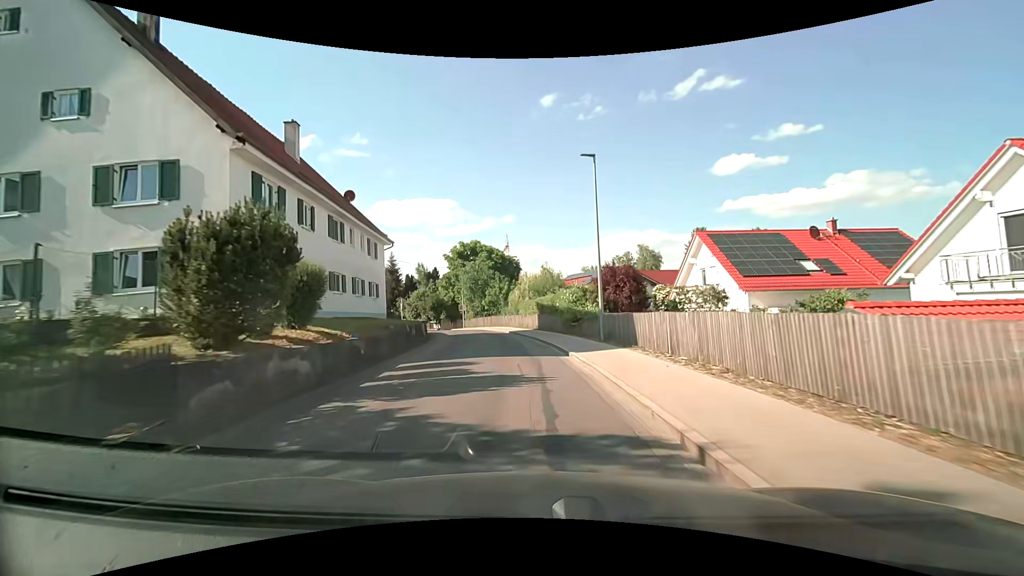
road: secondary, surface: asphalt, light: Day
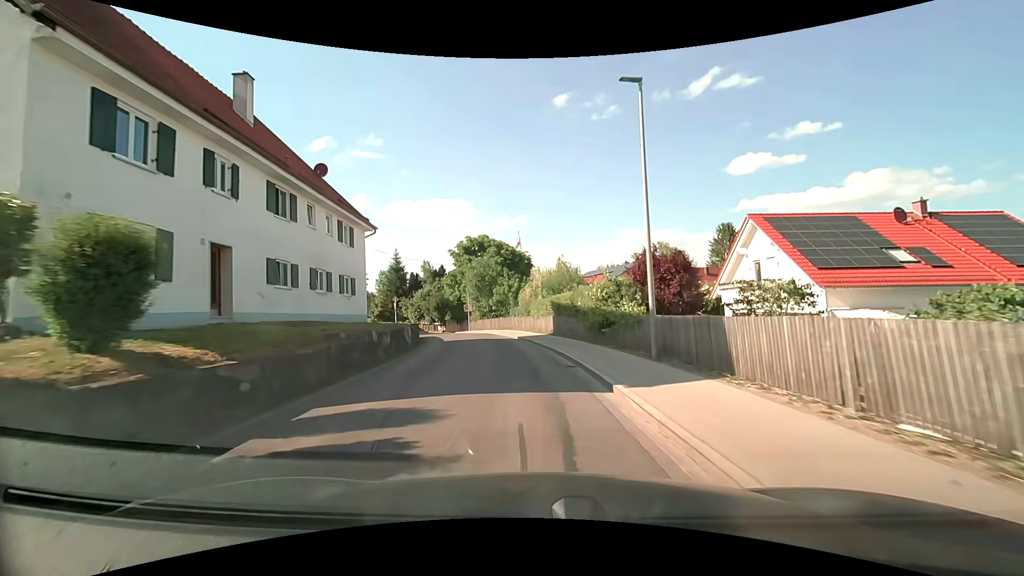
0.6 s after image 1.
(0.0, +6.4) m; -1°
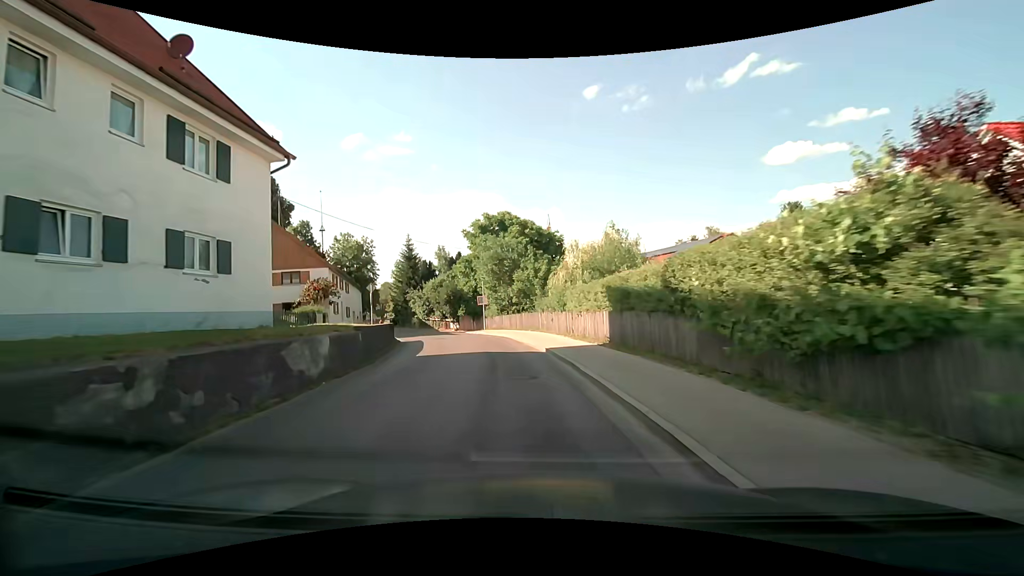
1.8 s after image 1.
(-0.3, +12.8) m; -3°
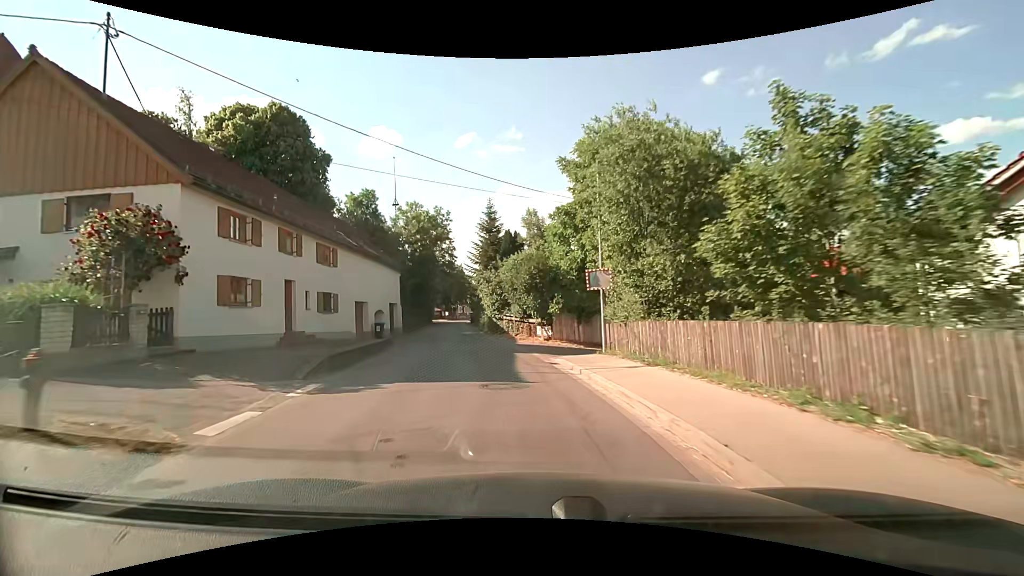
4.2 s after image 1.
(-2.9, +25.3) m; -13°
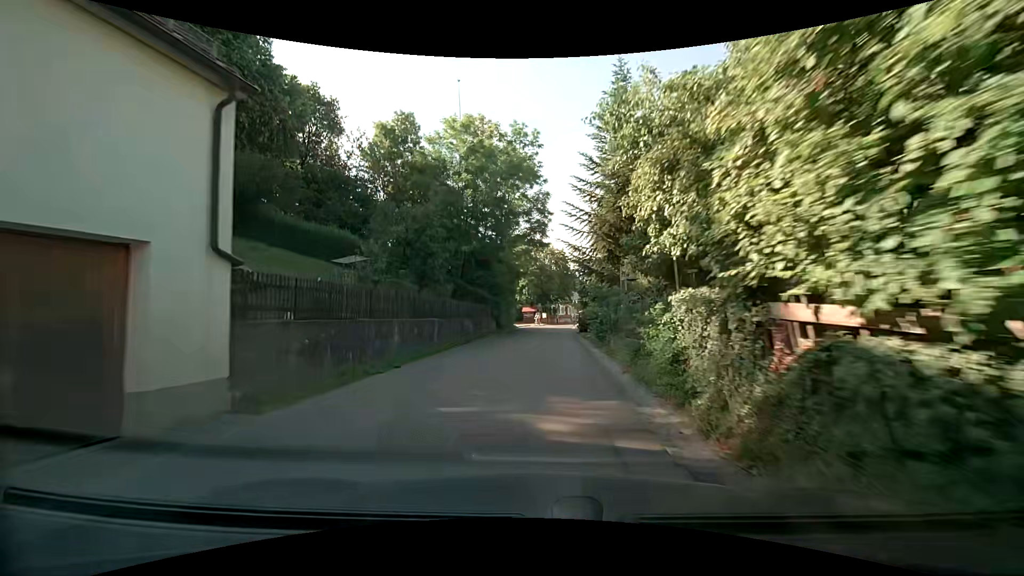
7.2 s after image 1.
(-4.1, +32.5) m; -12°
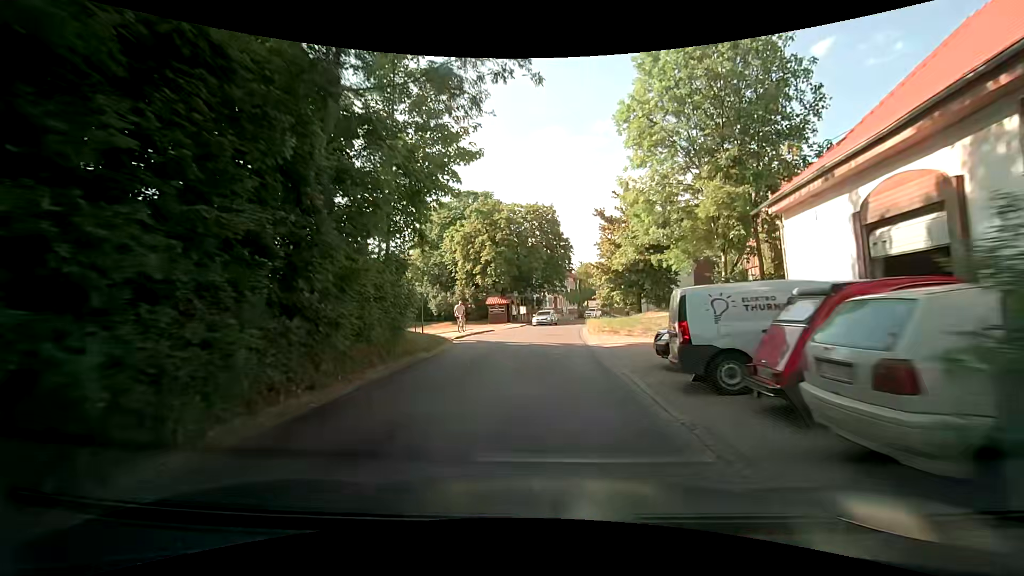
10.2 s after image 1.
(+0.8, +33.6) m; +4°
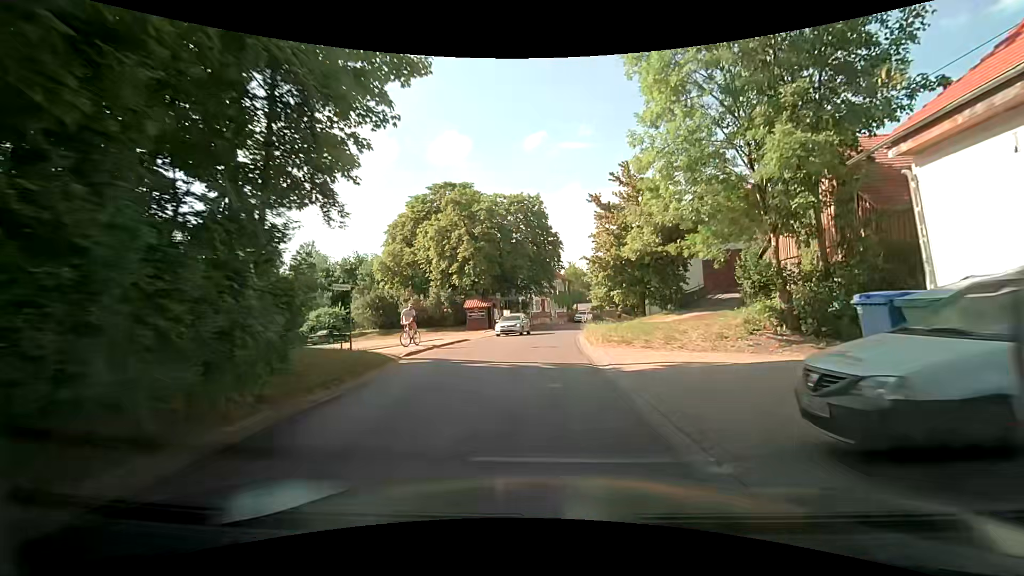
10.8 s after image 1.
(-0.1, +6.8) m; -1°
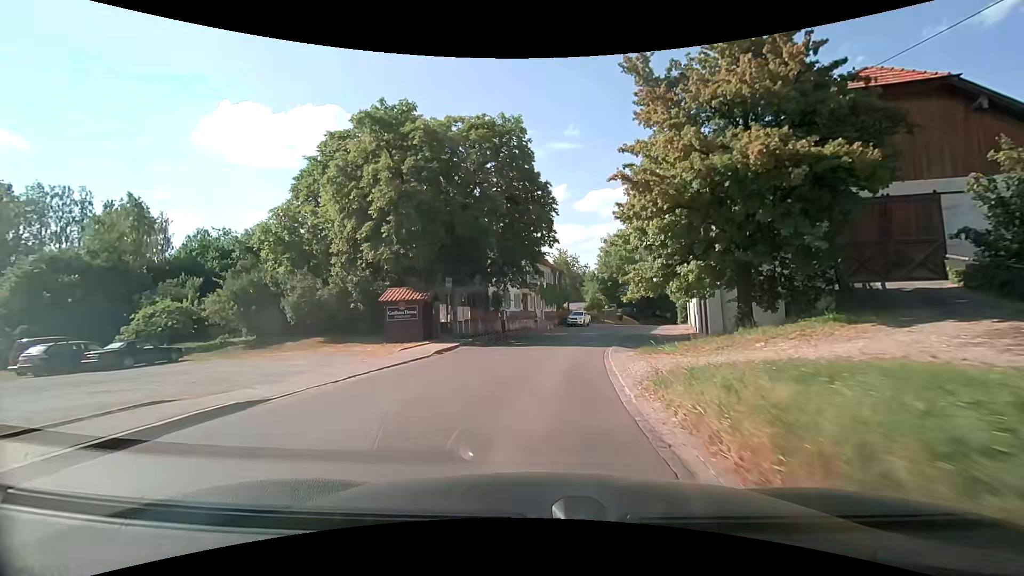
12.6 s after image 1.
(+0.9, +20.1) m; +3°
(0, +10) (+1, +20) (+3, +30) (+5, +40) (+8, +49) (+11, +59) (+14, +68) (+18, +77) (+22, +87) (+26, +96) m
